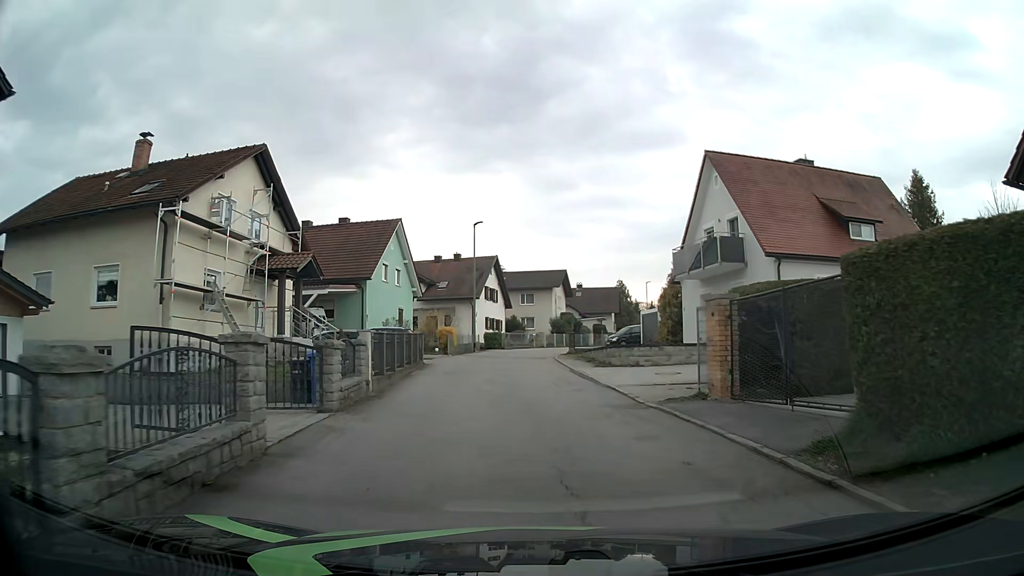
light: Day
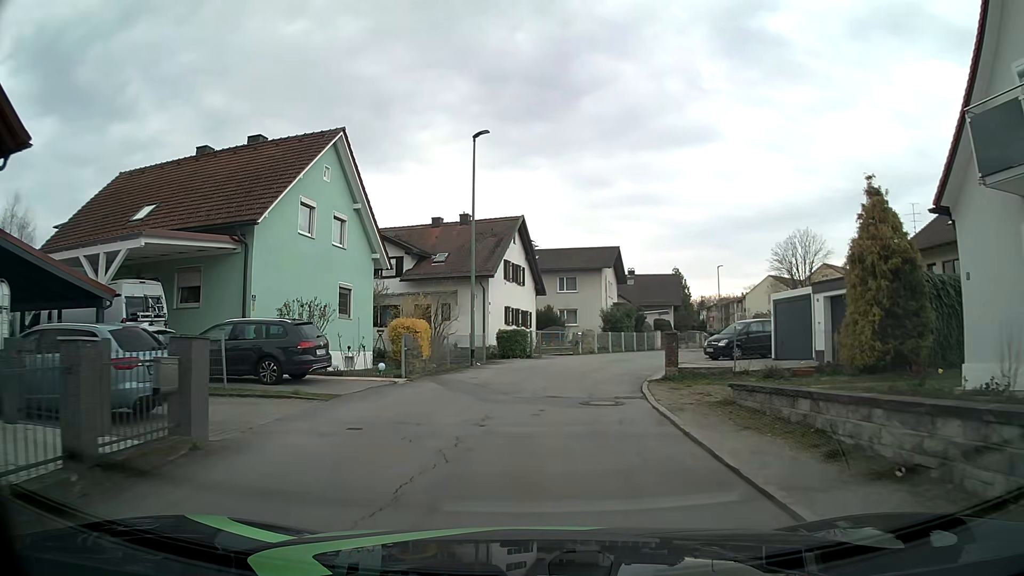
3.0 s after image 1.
(+0.1, +20.0) m; -2°
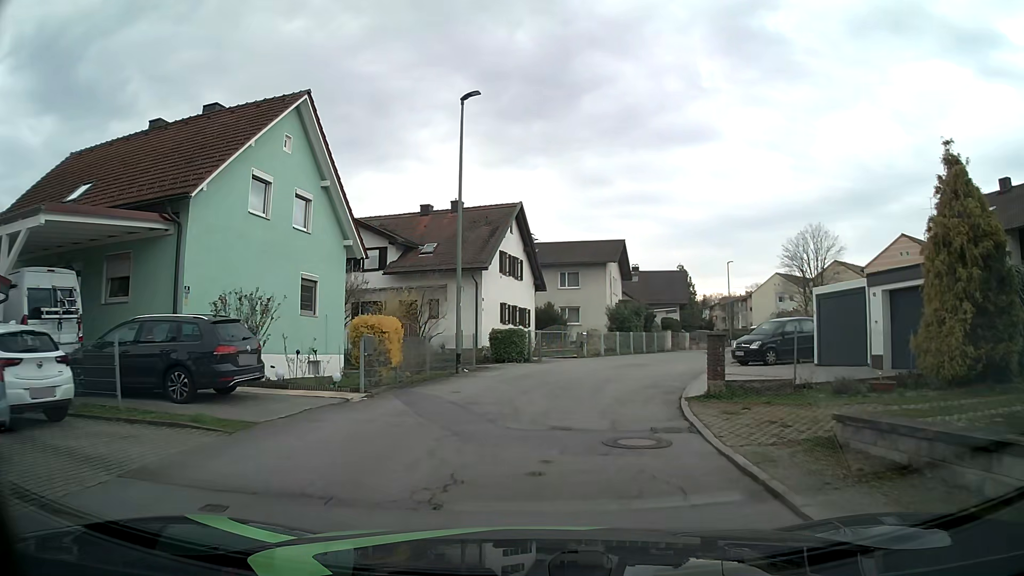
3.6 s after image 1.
(0.0, +4.1) m; 0°
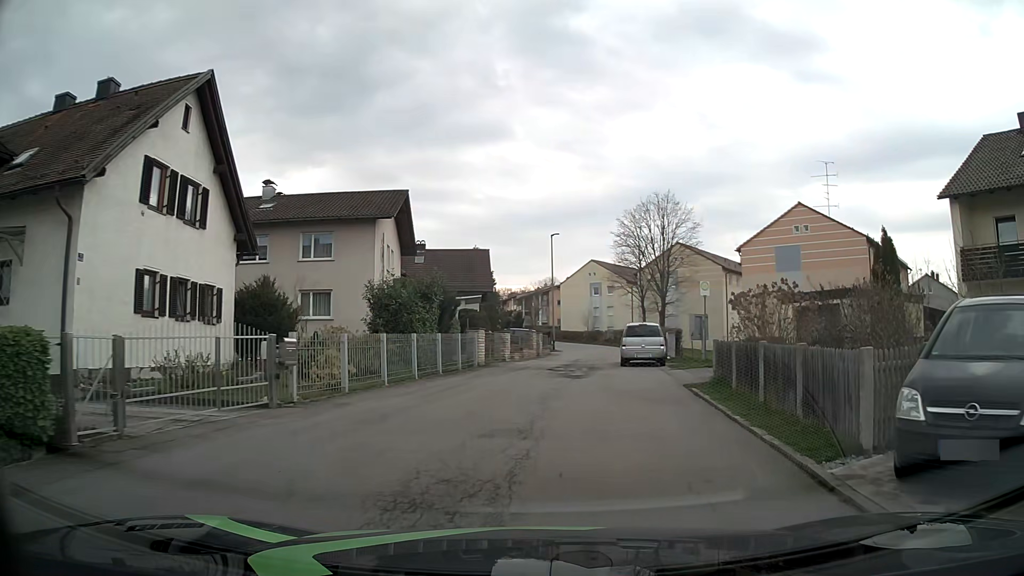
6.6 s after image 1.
(+2.0, +19.2) m; +17°
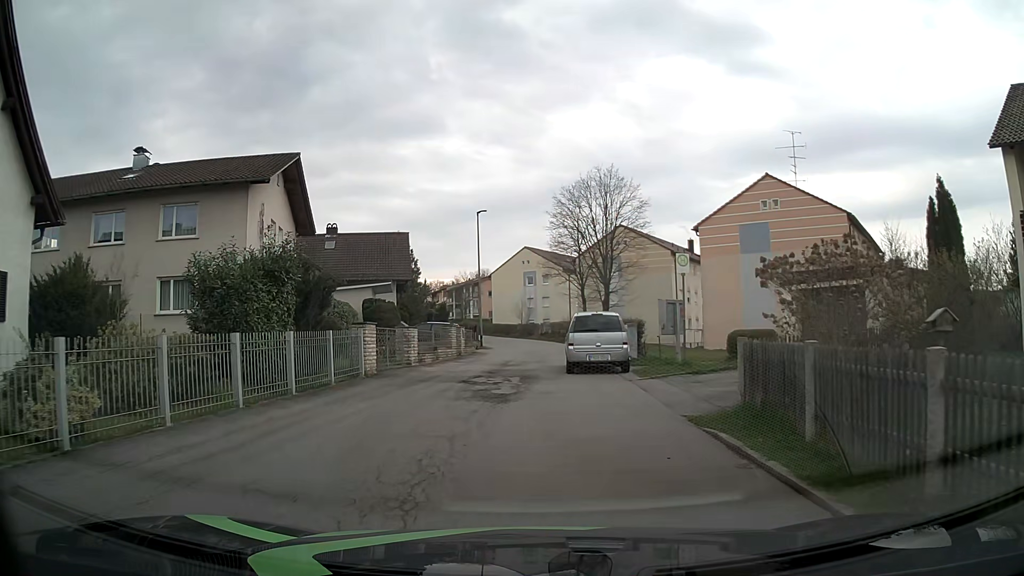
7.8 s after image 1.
(+0.5, +7.2) m; +7°
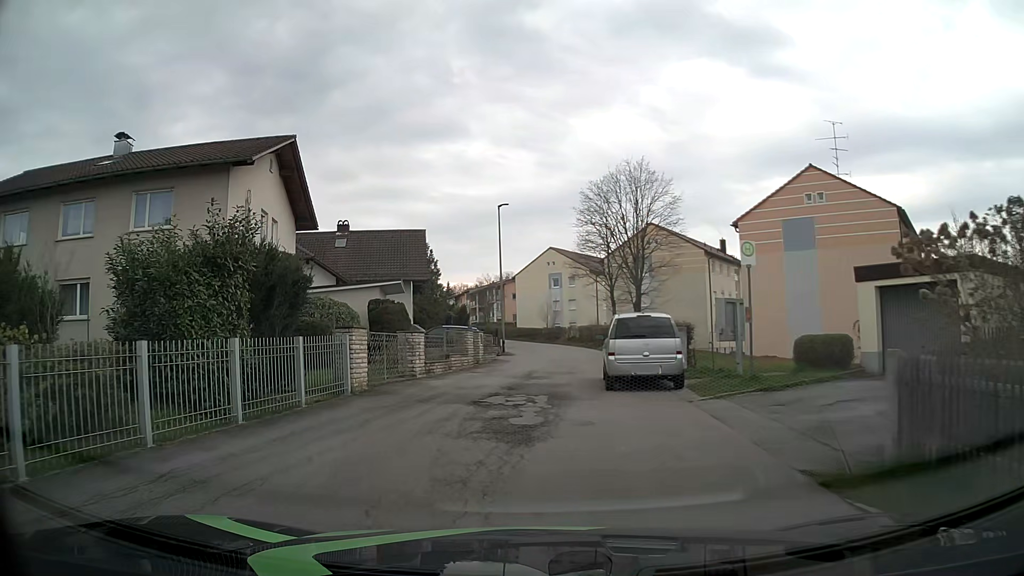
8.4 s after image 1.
(-0.1, +3.6) m; -2°
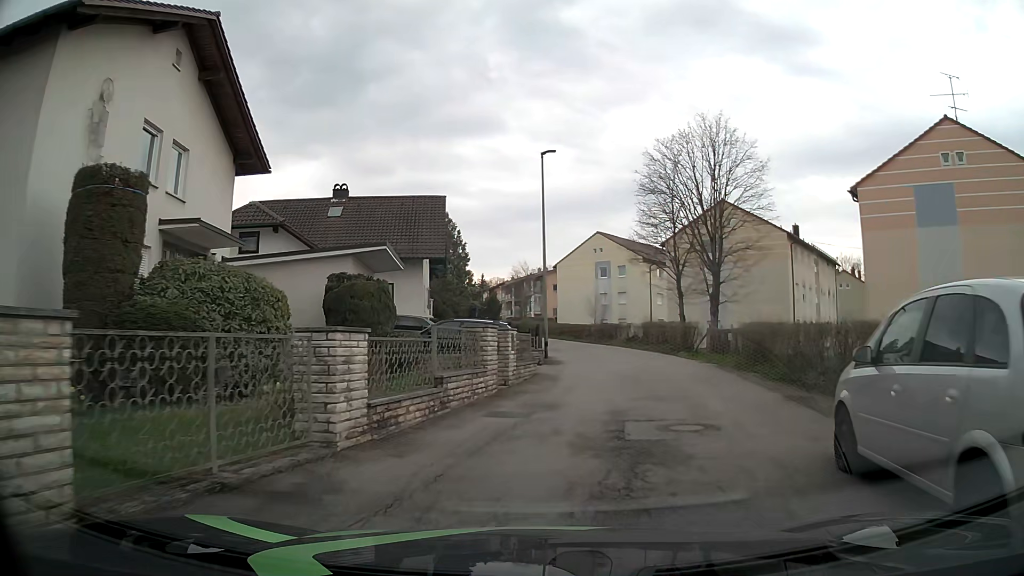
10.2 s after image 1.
(-0.8, +11.2) m; -4°
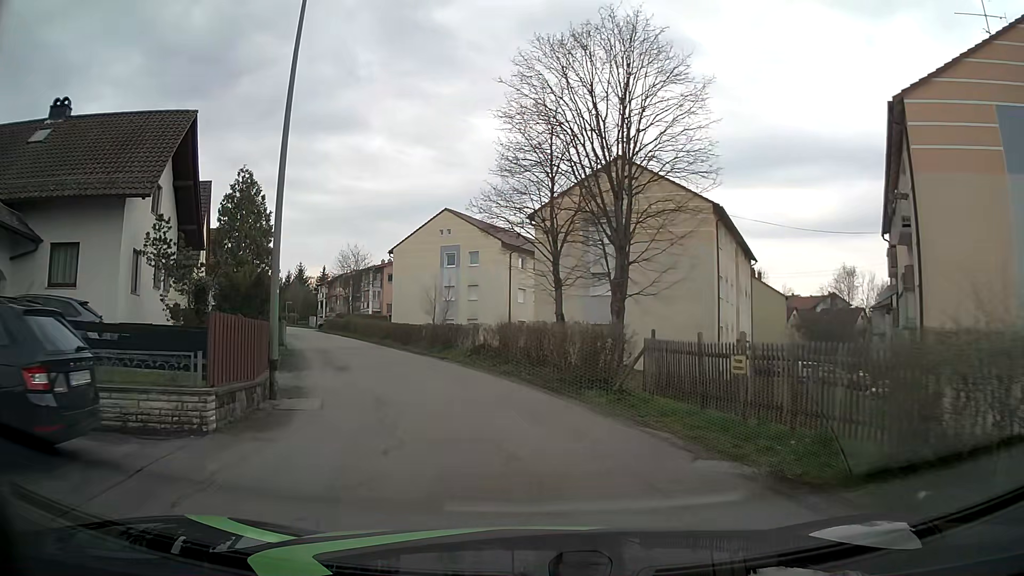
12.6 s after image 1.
(+2.2, +15.4) m; +13°
